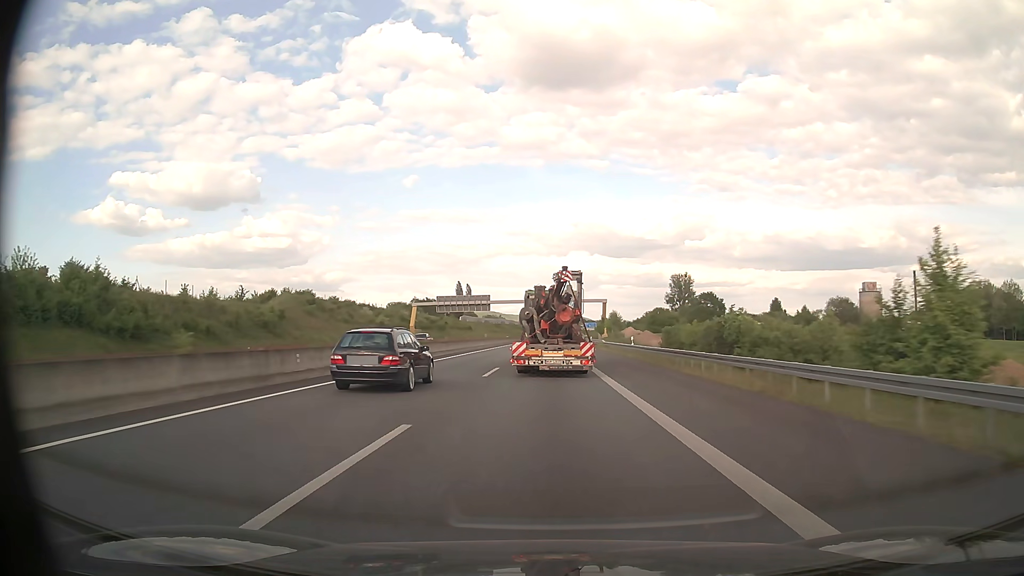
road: motorway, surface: asphalt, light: Day
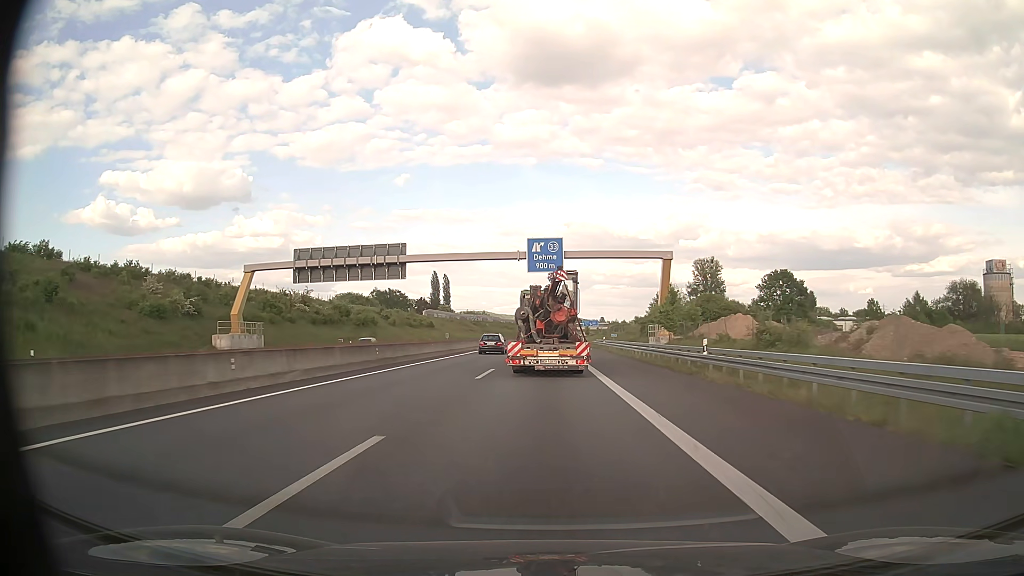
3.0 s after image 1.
(+0.3, +74.0) m; +1°
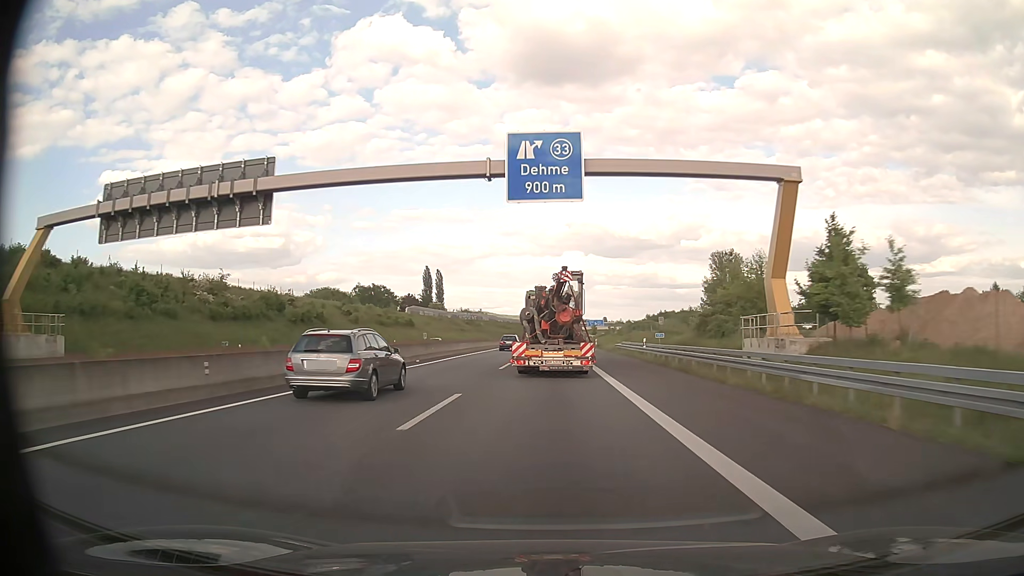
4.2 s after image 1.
(0.0, +29.6) m; 0°
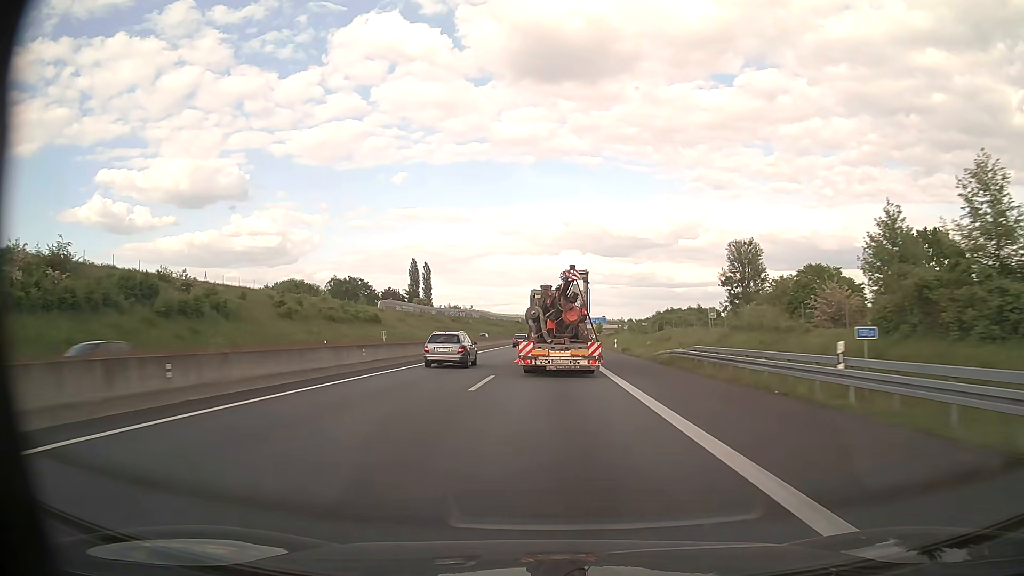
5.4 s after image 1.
(0.0, +29.7) m; 0°
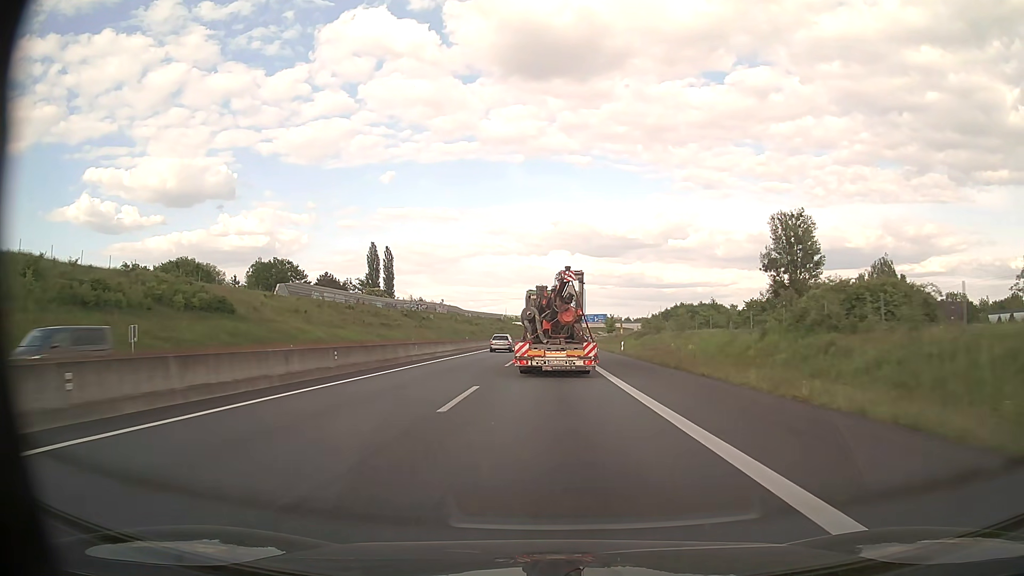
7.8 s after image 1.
(+0.6, +58.9) m; +1°
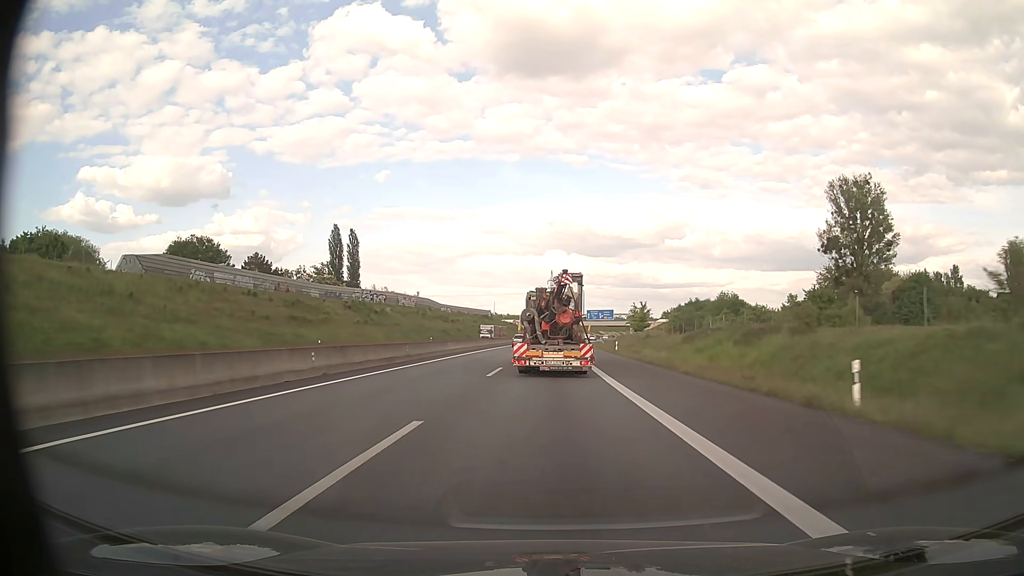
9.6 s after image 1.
(+0.2, +43.8) m; 0°
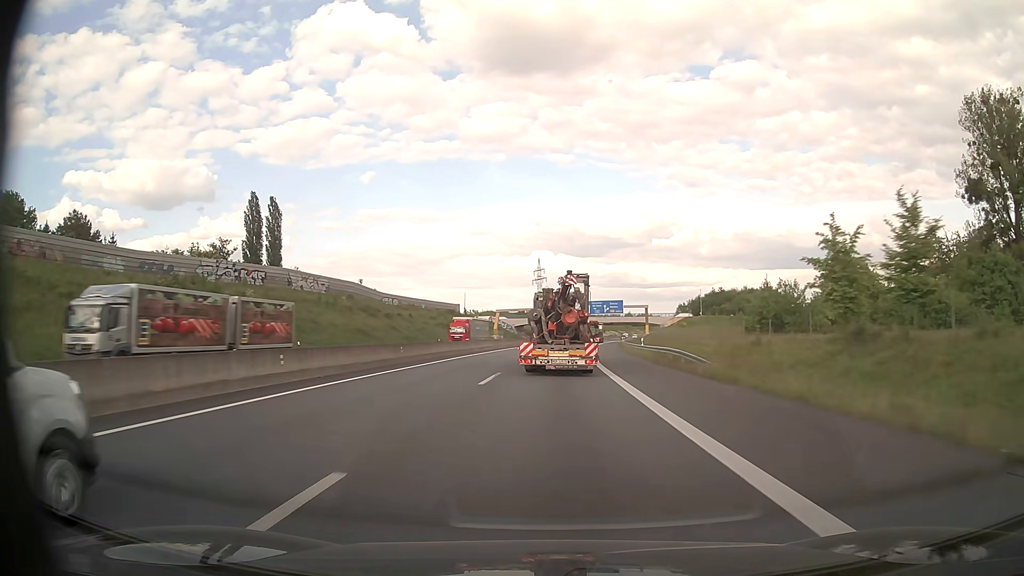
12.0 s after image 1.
(+0.4, +58.7) m; +1°
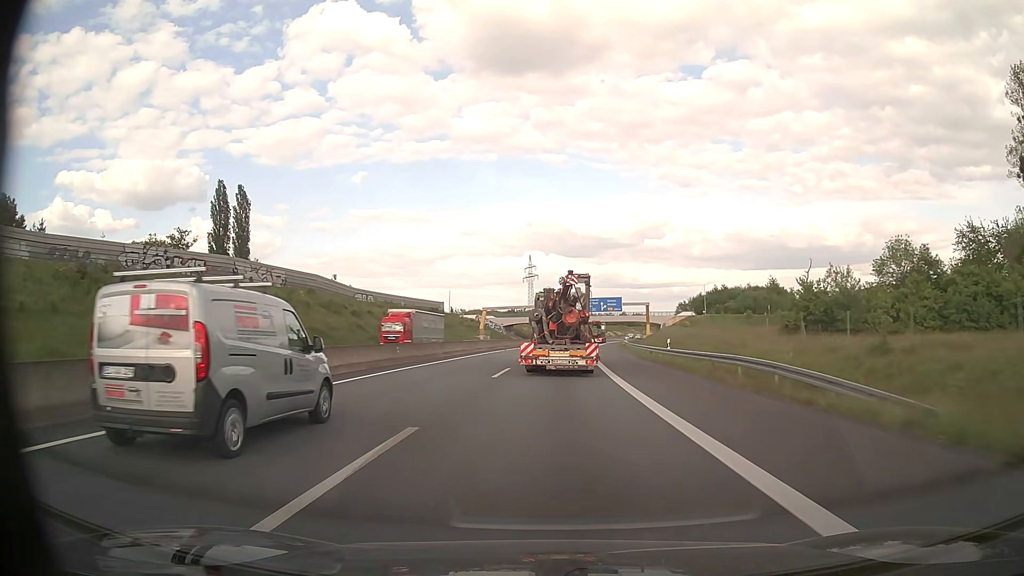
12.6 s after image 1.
(+0.1, +14.8) m; +1°
(0, +10) (0, +20) (0, +30) (+1, +40) (+1, +50) (+2, +60) (+3, +70) (+3, +80) (+4, +90) (+5, +100) m
